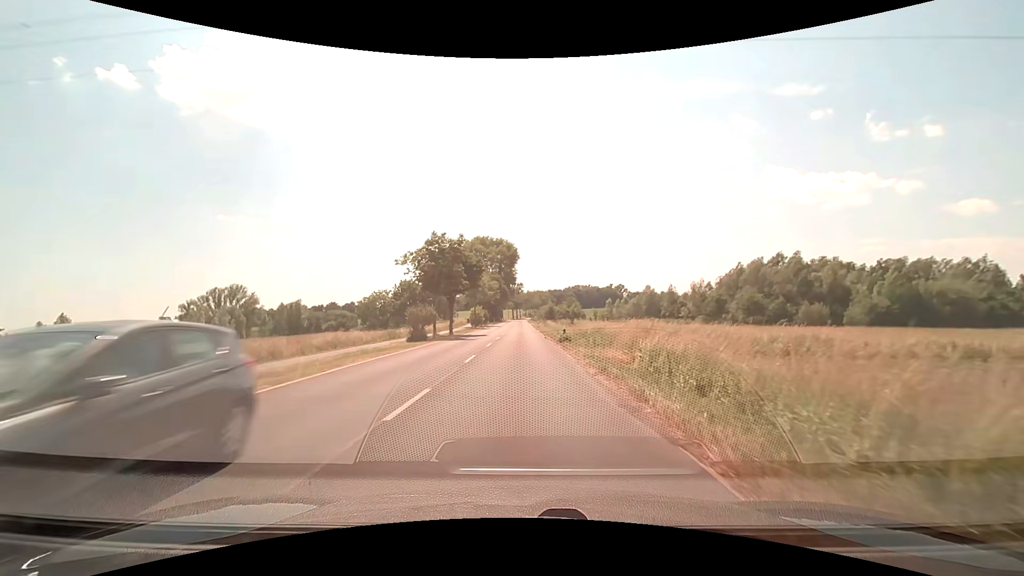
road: unclassified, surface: asphalt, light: Day
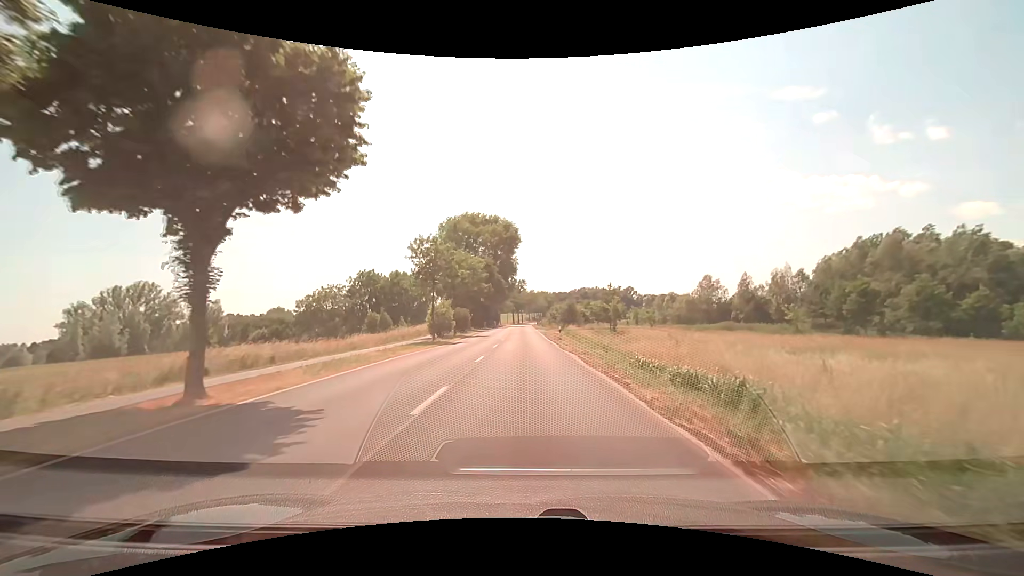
(-0.3, +37.5) m; 0°
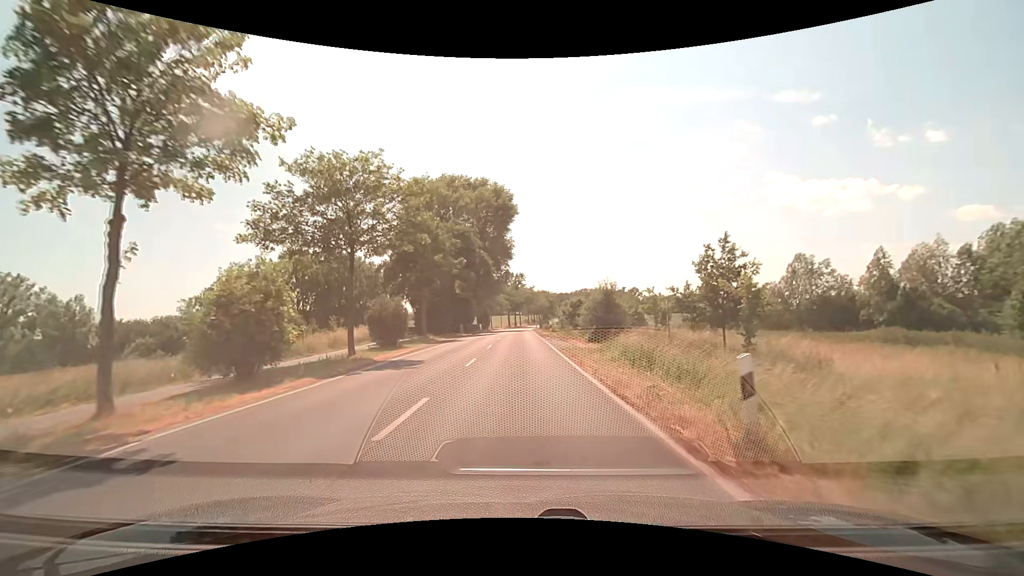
(0.0, +30.0) m; 0°
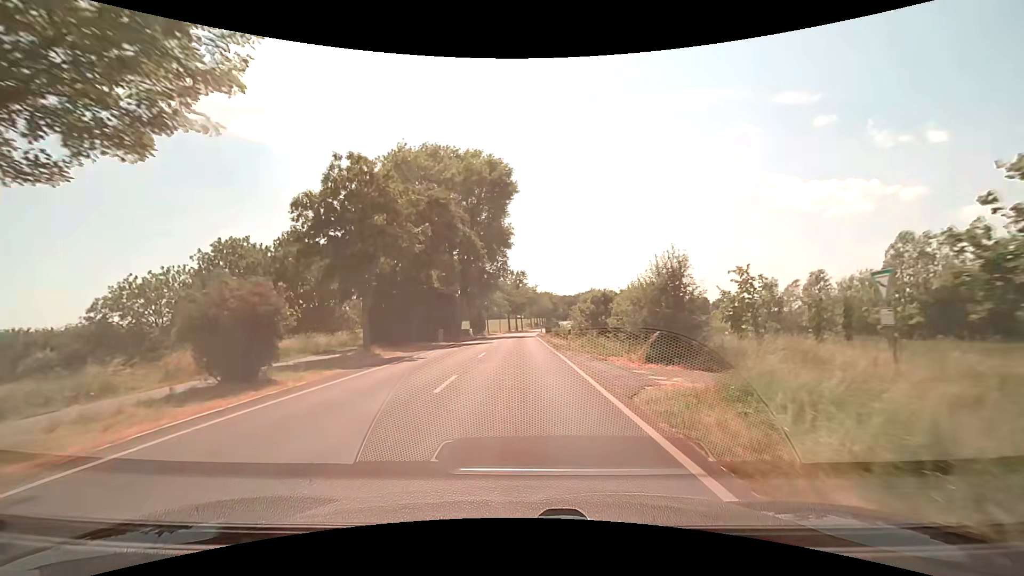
(0.0, +14.9) m; 0°
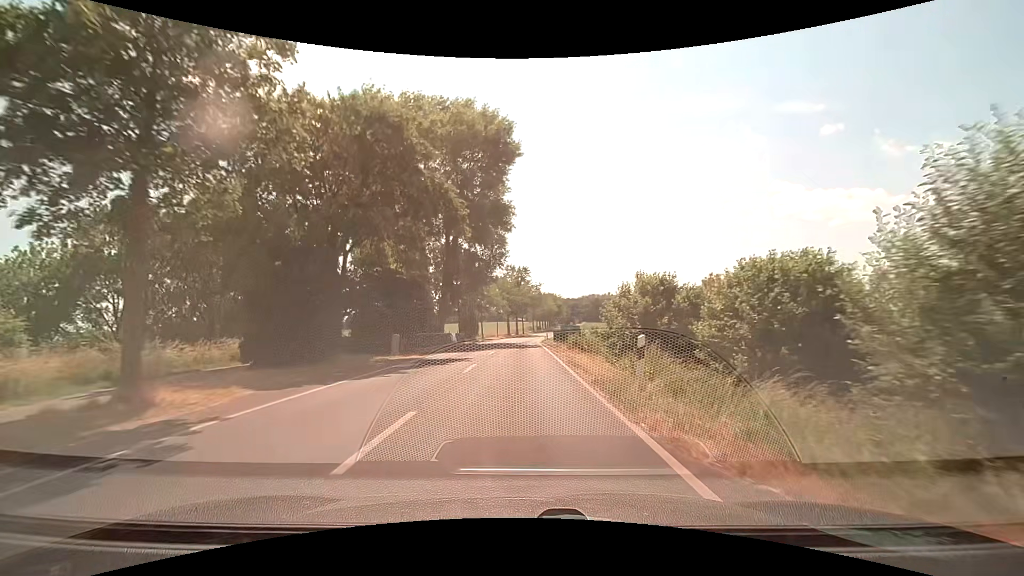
(0.0, +14.8) m; 0°
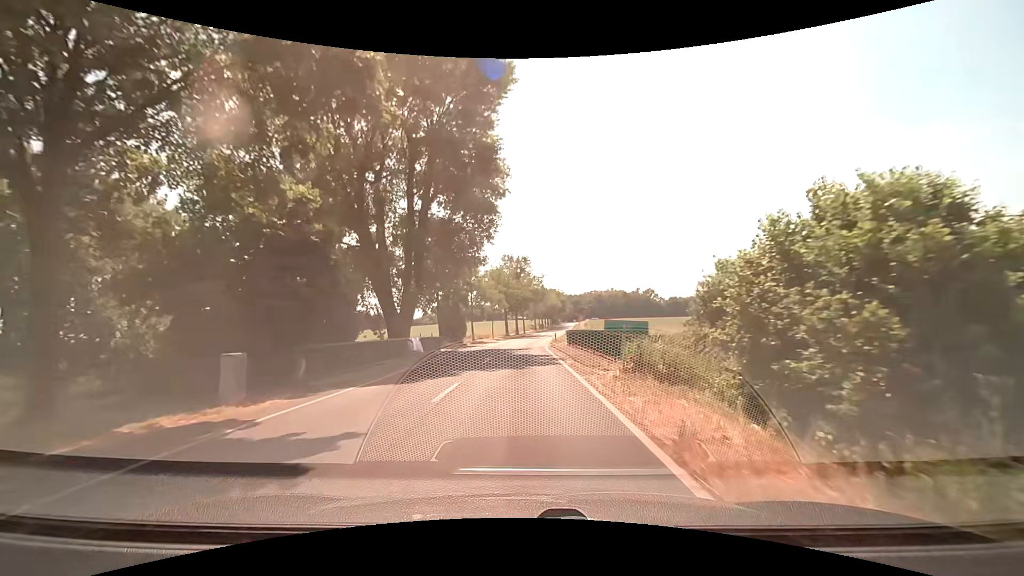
(0.0, +14.6) m; 0°
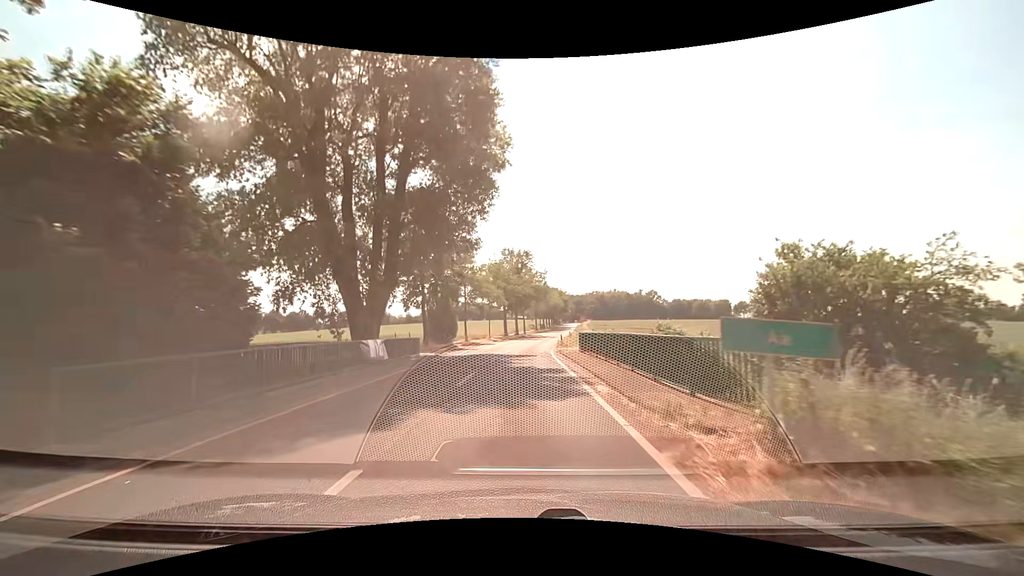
(0.0, +7.2) m; 0°
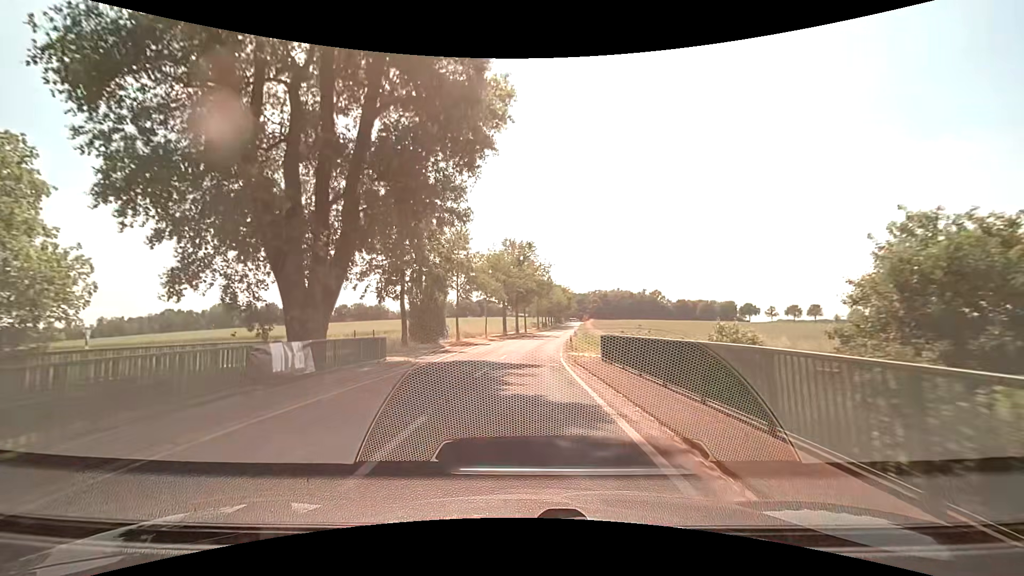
(0.0, +7.2) m; 0°
(0, +10) (0, +20) (+1, +30) (+1, +40) (+2, +50) (+4, +60) (+5, +70) (+6, +80) (+8, +90) (+9, +99) m
